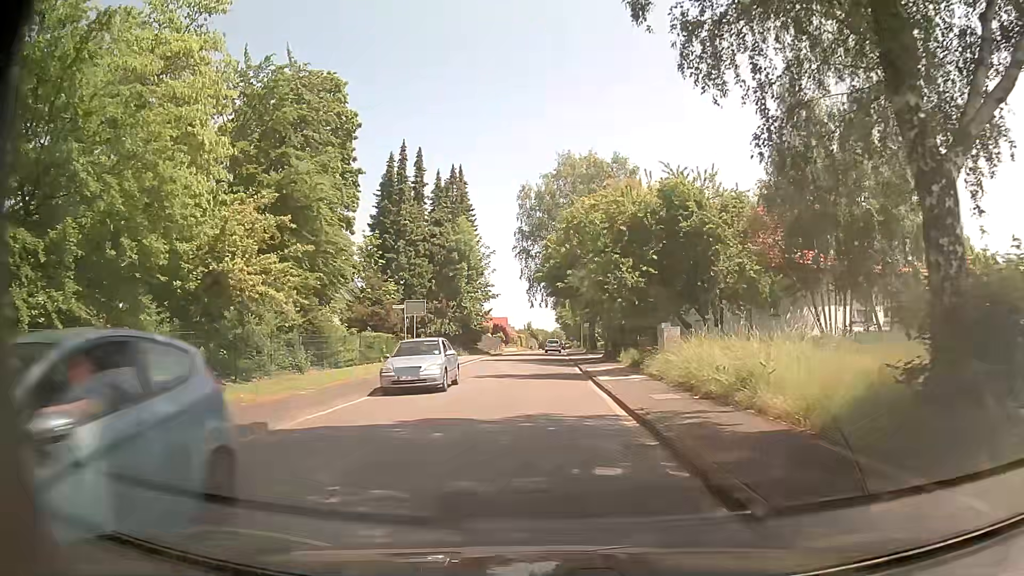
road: tertiary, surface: asphalt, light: Day
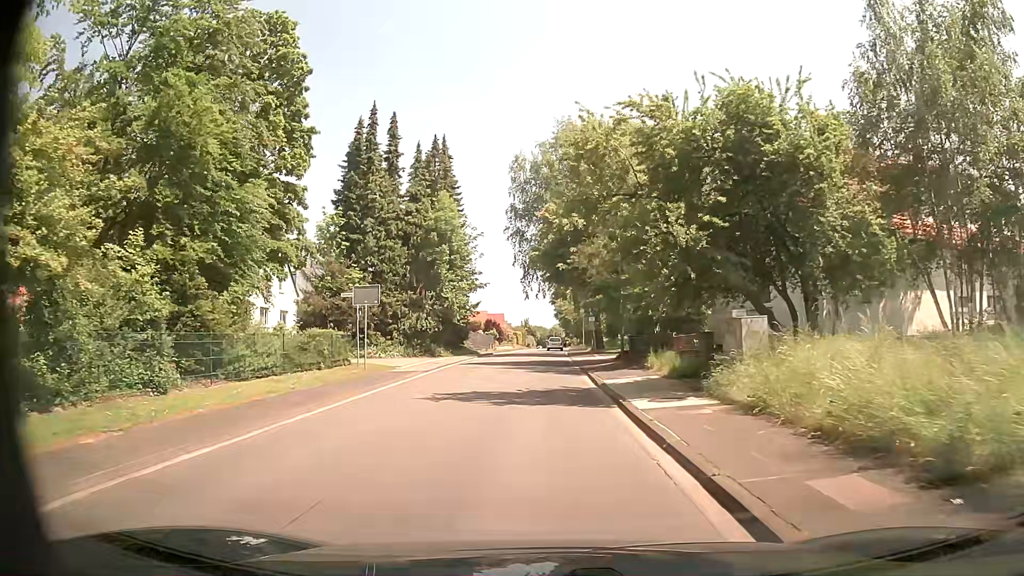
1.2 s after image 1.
(0.0, +9.1) m; 0°
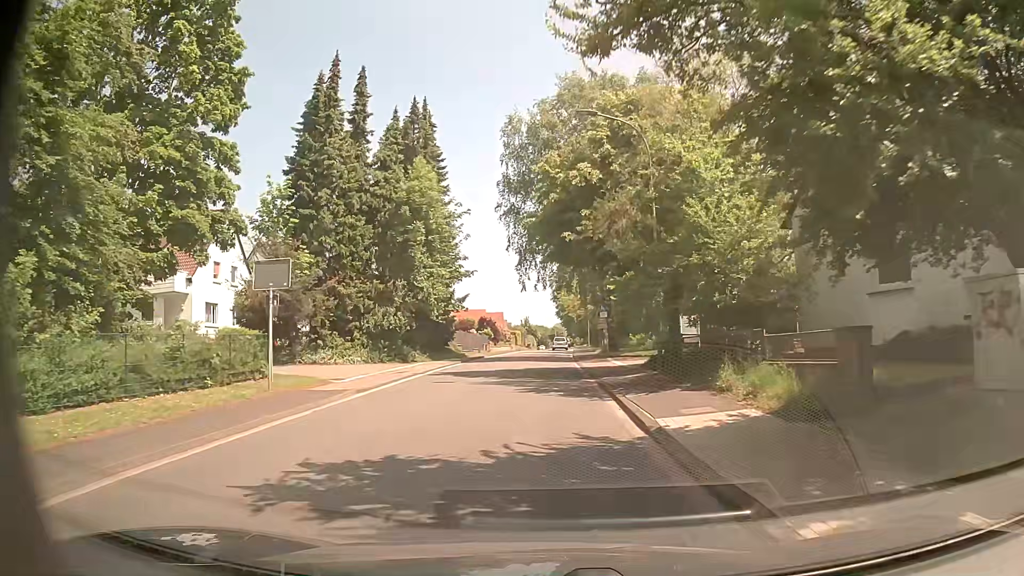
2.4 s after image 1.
(+0.1, +9.1) m; +1°
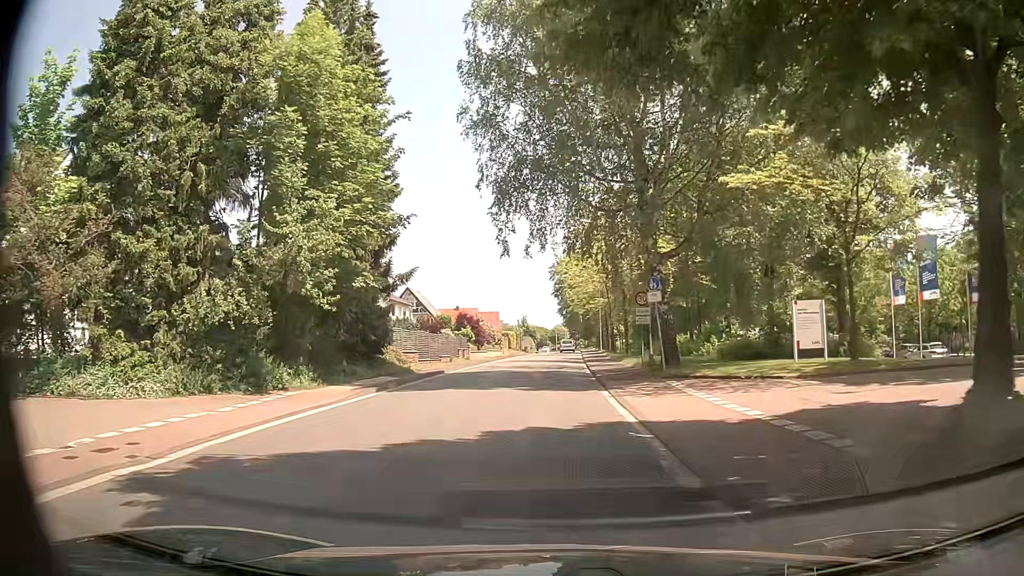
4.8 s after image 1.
(-0.2, +18.5) m; -2°
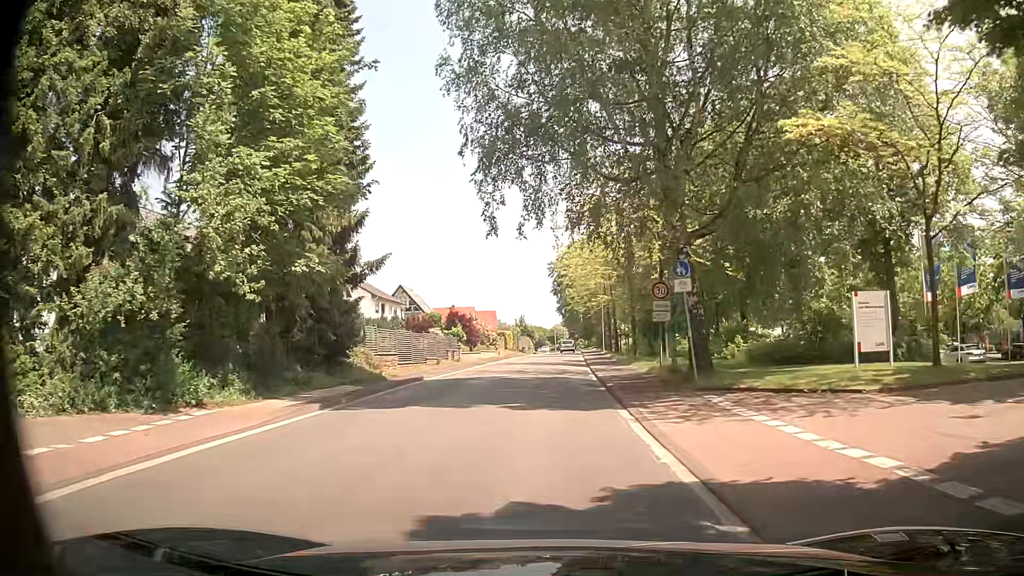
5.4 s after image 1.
(+0.1, +4.6) m; +1°
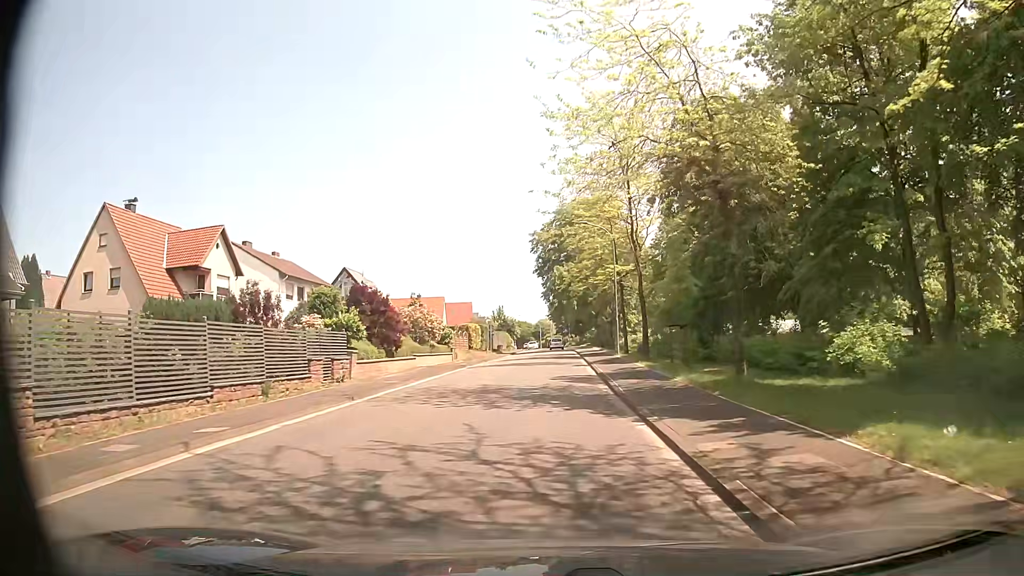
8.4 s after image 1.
(+0.5, +23.3) m; +2°
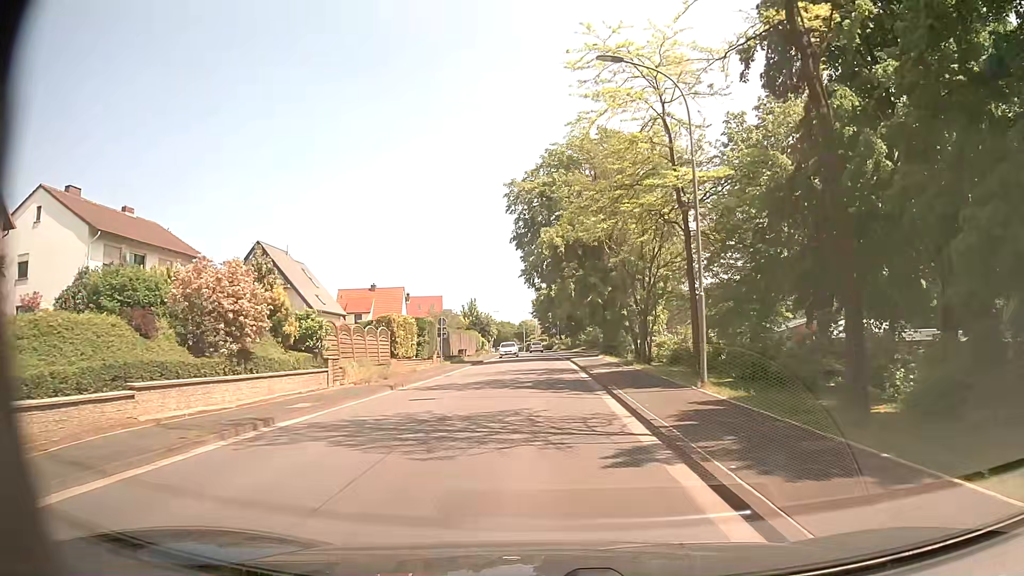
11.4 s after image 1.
(0.0, +23.5) m; +1°
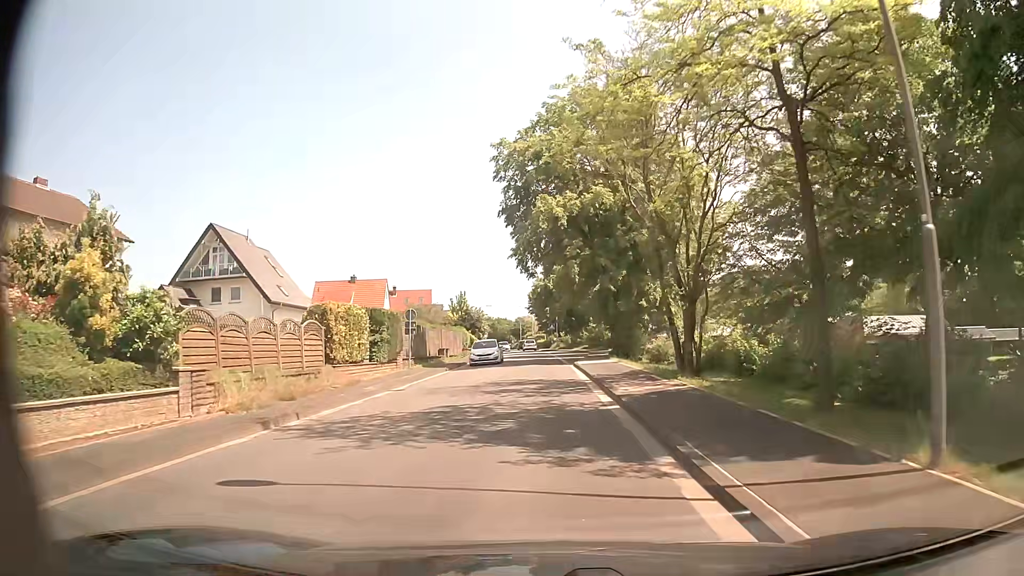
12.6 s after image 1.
(0.0, +9.3) m; +1°
(0, +10) (-1, +20) (-1, +30) (-1, +40) (-2, +50) (-2, +60) (-3, +70) (-3, +80) (-4, +90) (-5, +100) m
